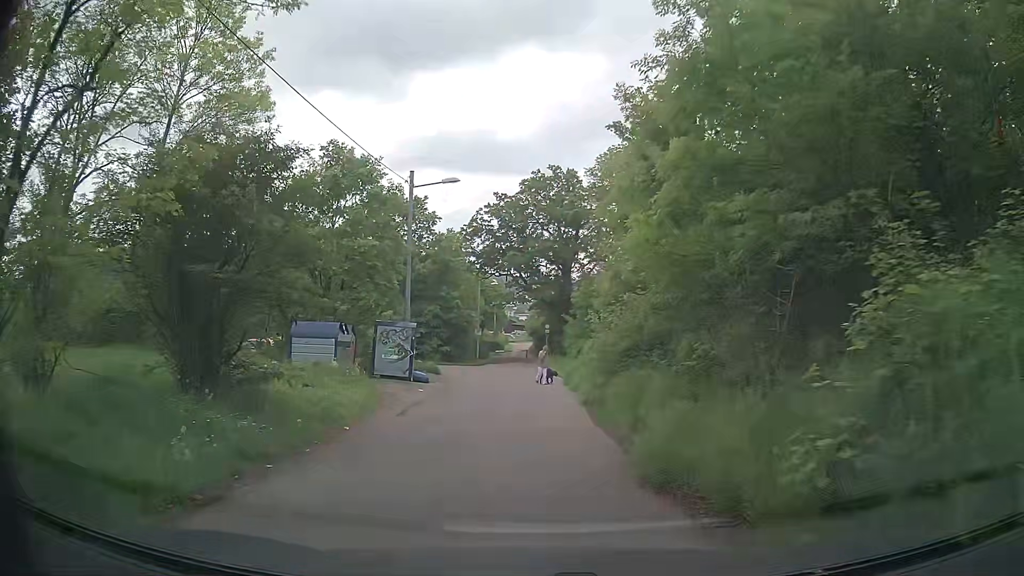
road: residential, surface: asphalt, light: Day
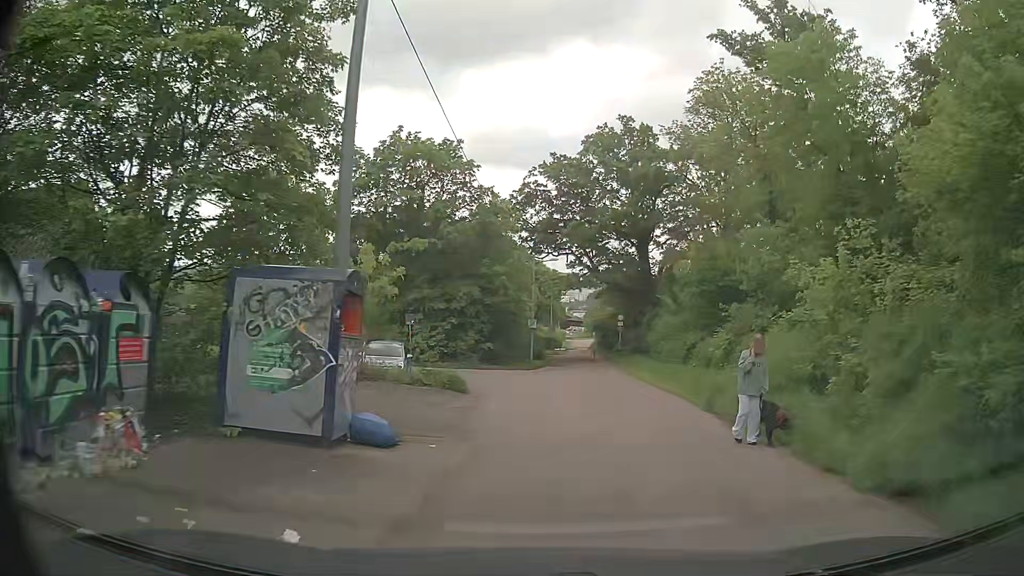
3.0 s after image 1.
(-1.3, +15.6) m; -3°
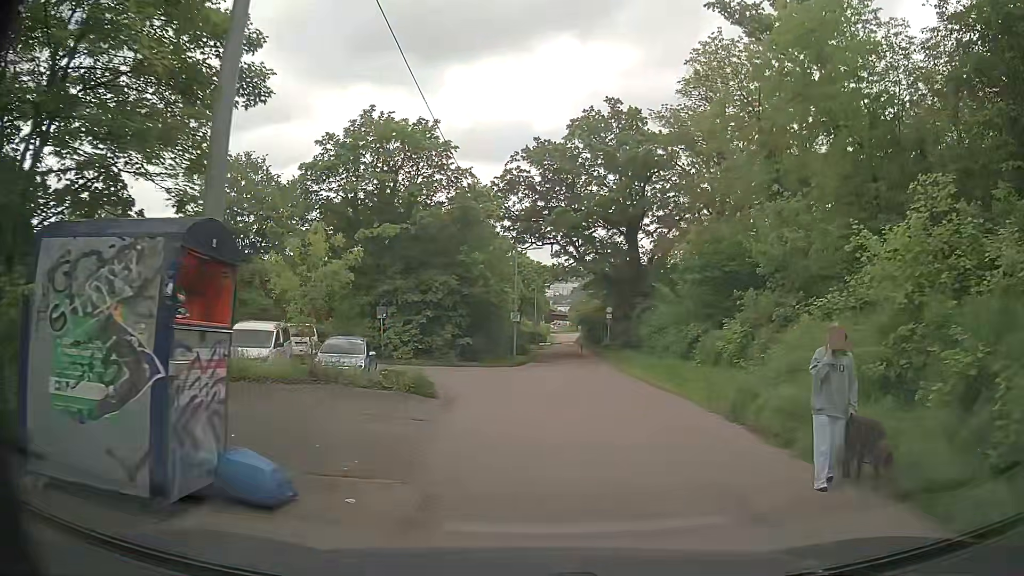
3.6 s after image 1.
(-0.1, +3.2) m; 0°
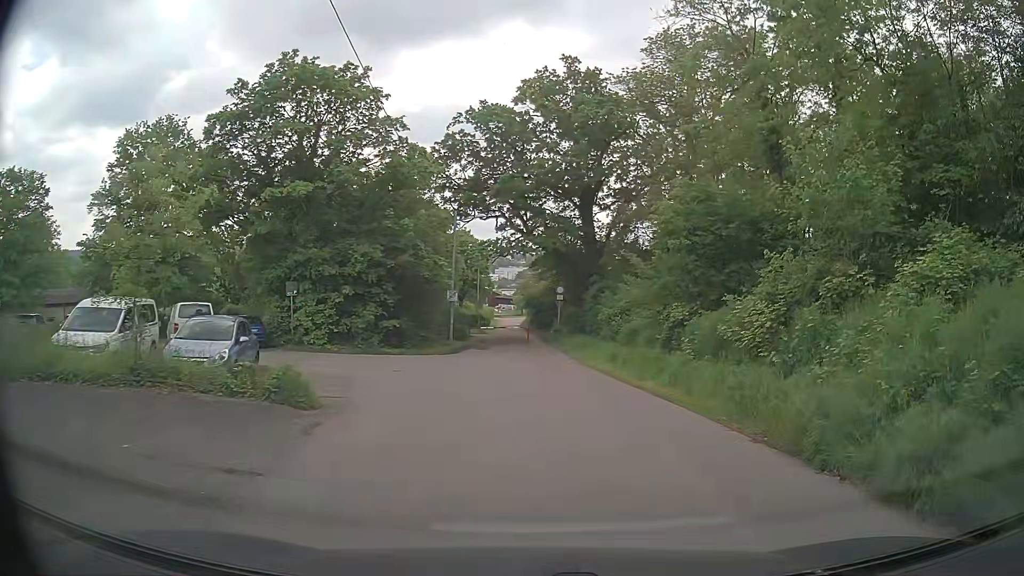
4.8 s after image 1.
(+0.1, +5.7) m; +4°
